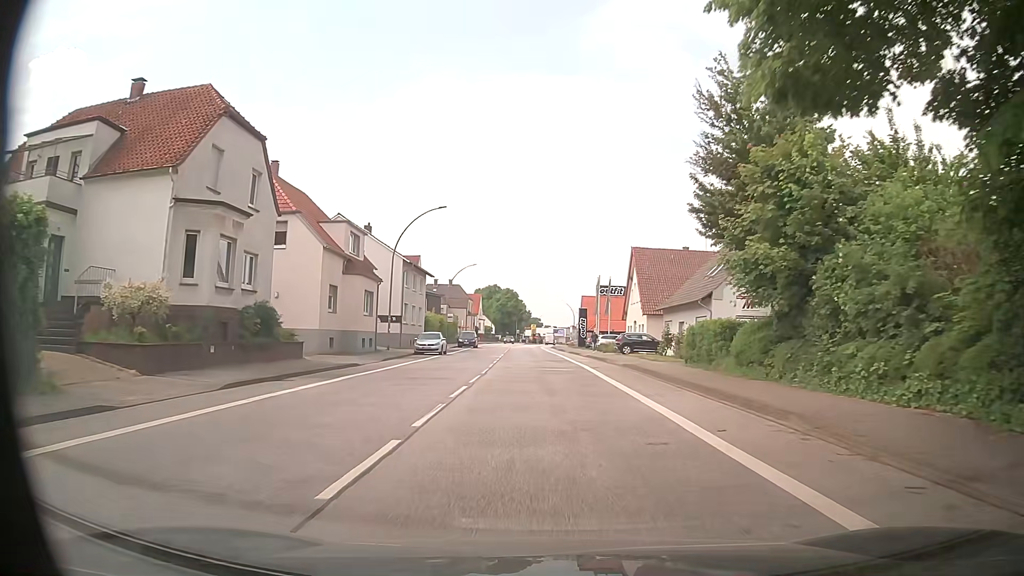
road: primary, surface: asphalt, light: Day
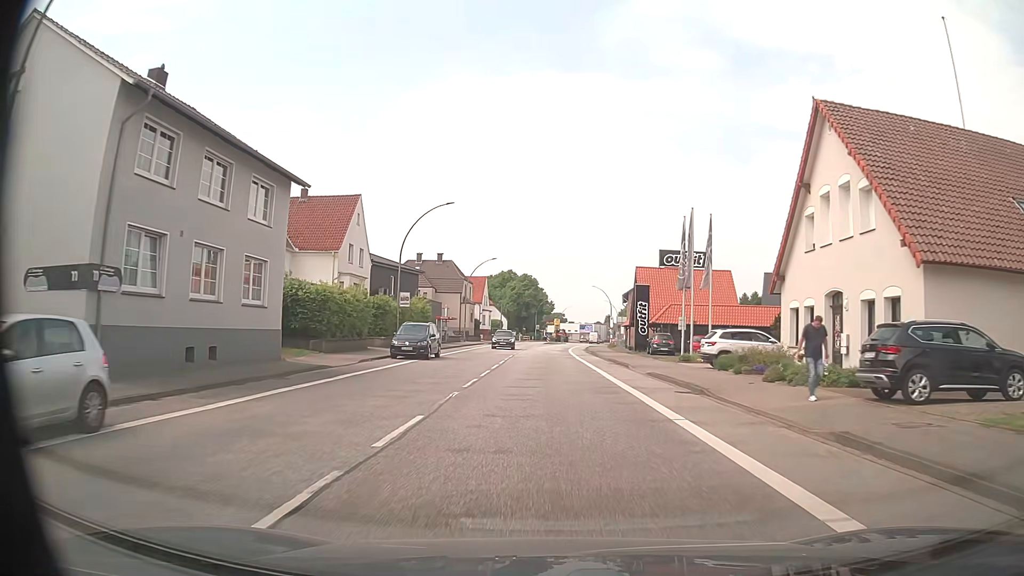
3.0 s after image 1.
(-0.7, +38.2) m; -2°
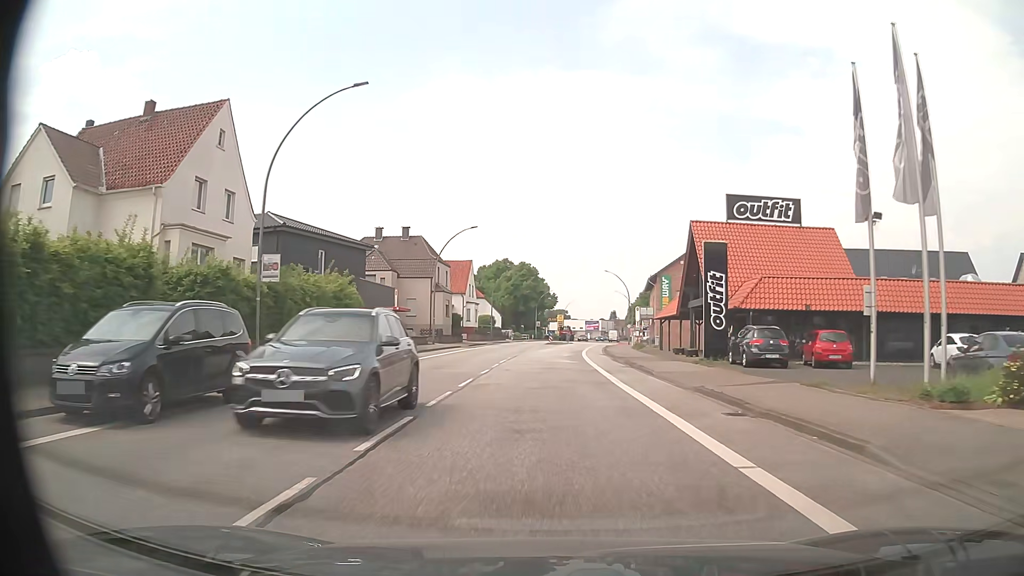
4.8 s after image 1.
(-0.1, +23.0) m; 0°
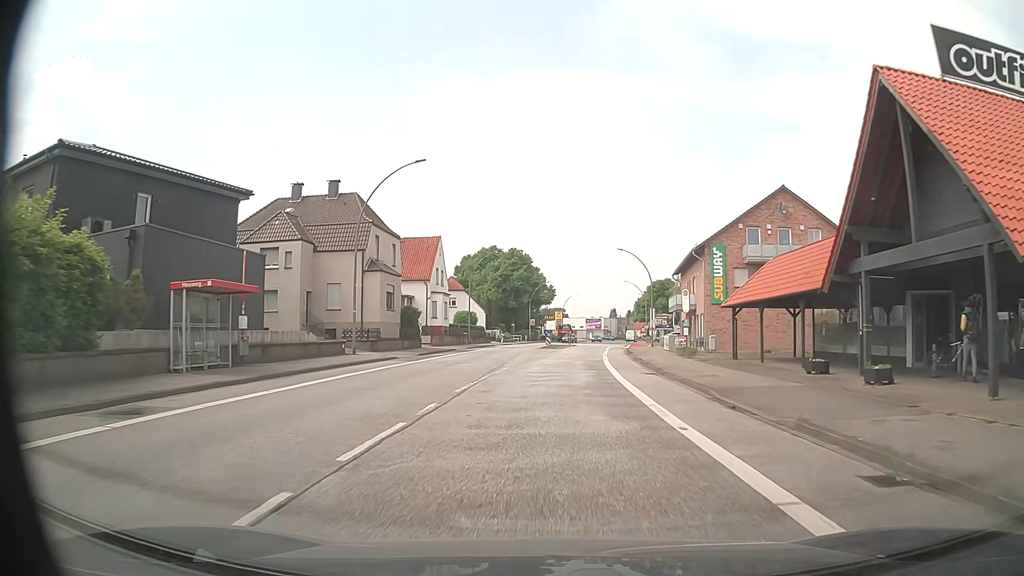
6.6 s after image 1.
(+0.1, +23.0) m; 0°
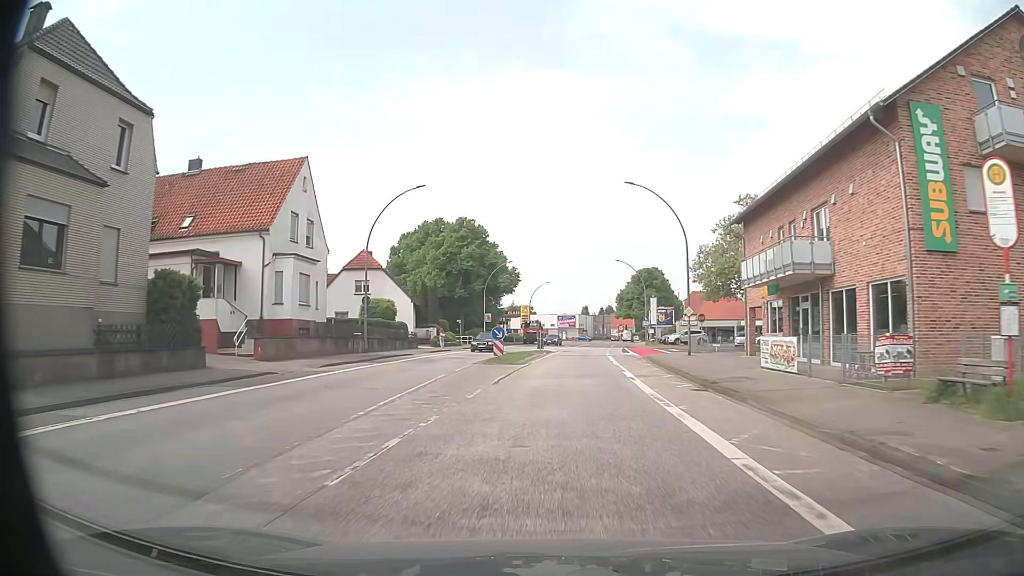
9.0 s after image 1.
(+0.6, +30.5) m; +2°
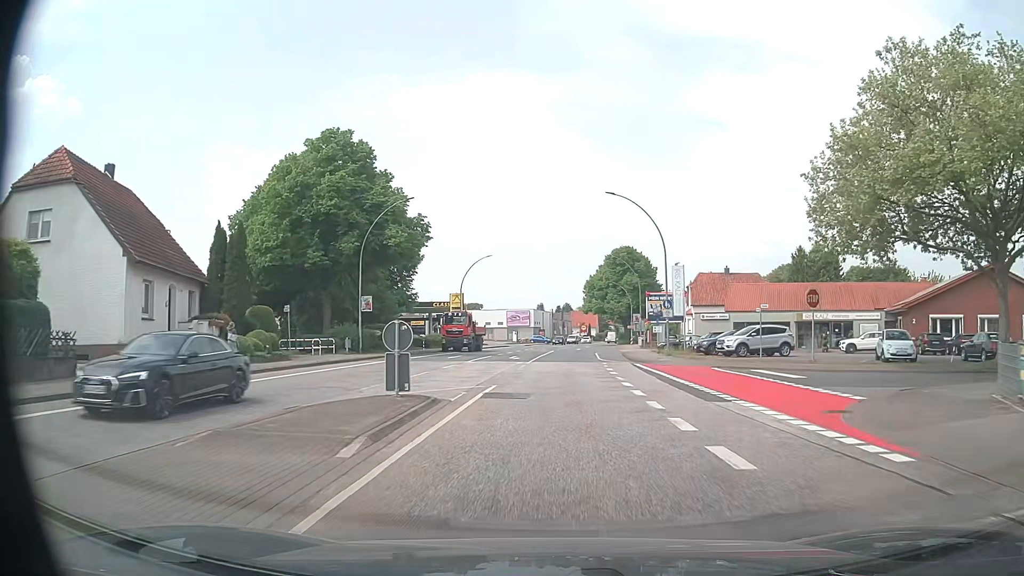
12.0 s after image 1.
(+1.3, +38.2) m; +4°
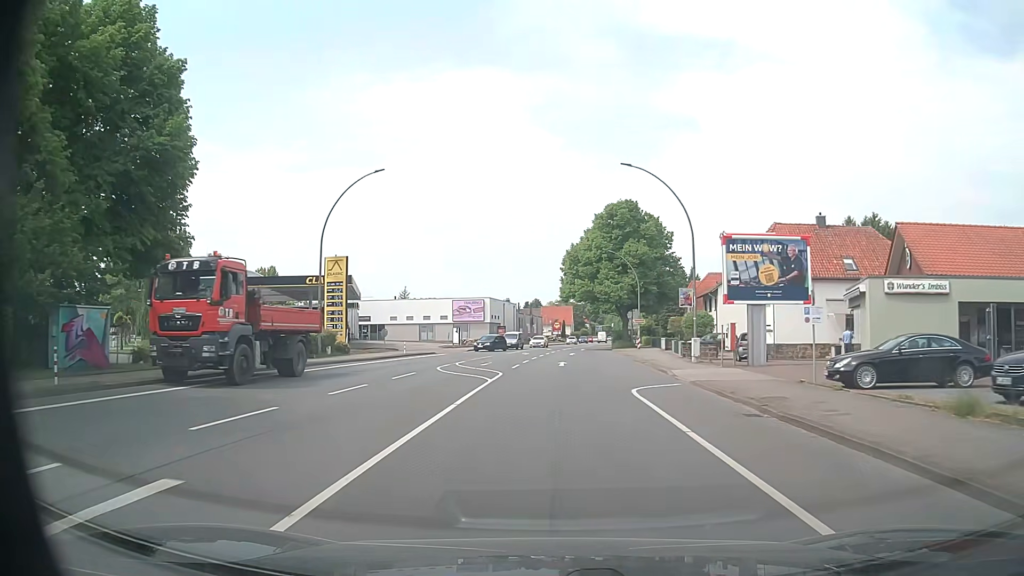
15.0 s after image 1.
(+0.9, +38.3) m; +2°
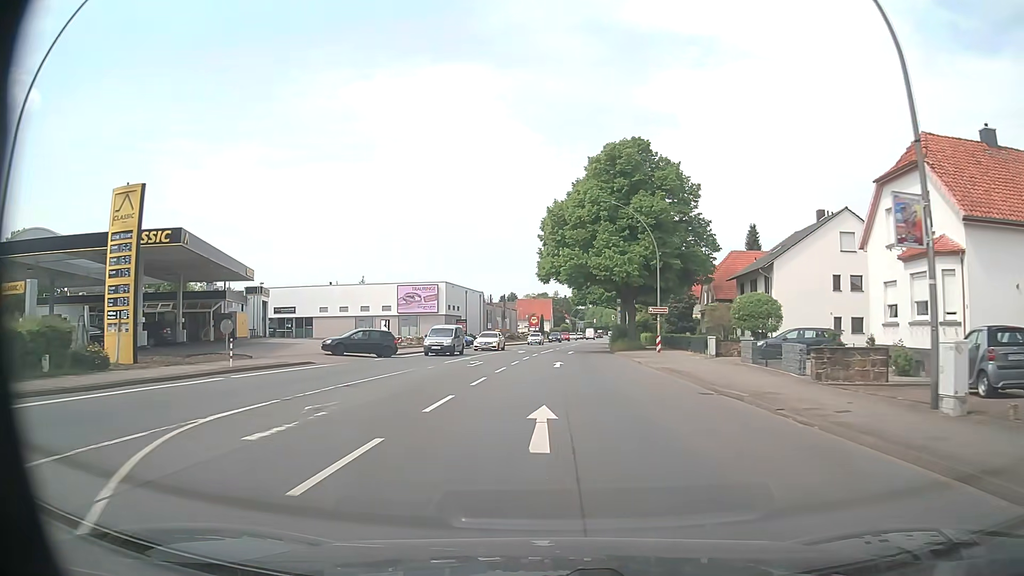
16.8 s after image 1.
(+0.5, +23.0) m; +2°
(0, +10) (0, +20) (+1, +30) (+1, +40) (+2, +50) (+3, +60) (+4, +70) (+5, +80) (+6, +90) (+7, +100) m
